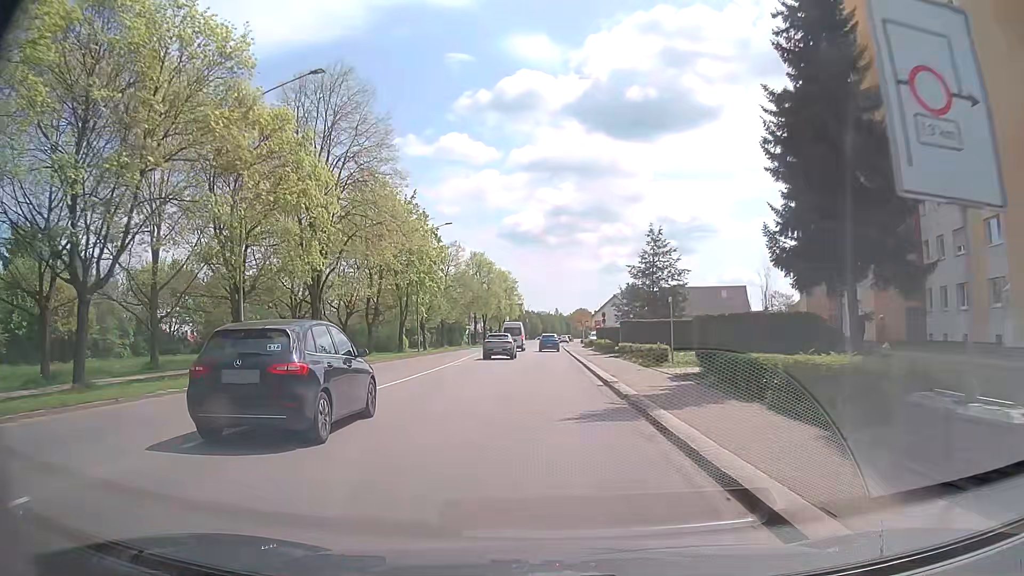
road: tertiary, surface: asphalt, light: Day
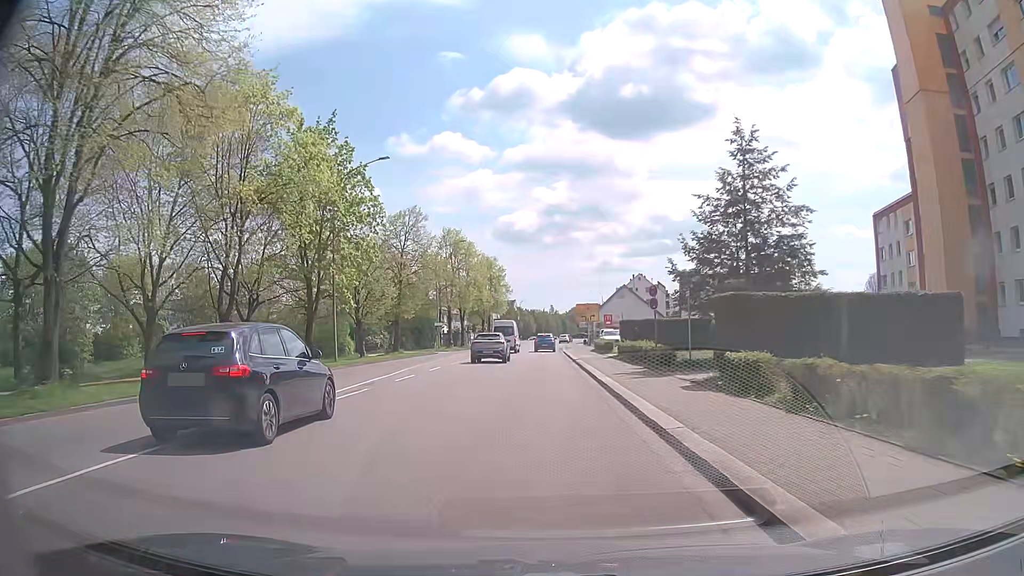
(+0.1, +23.7) m; 0°
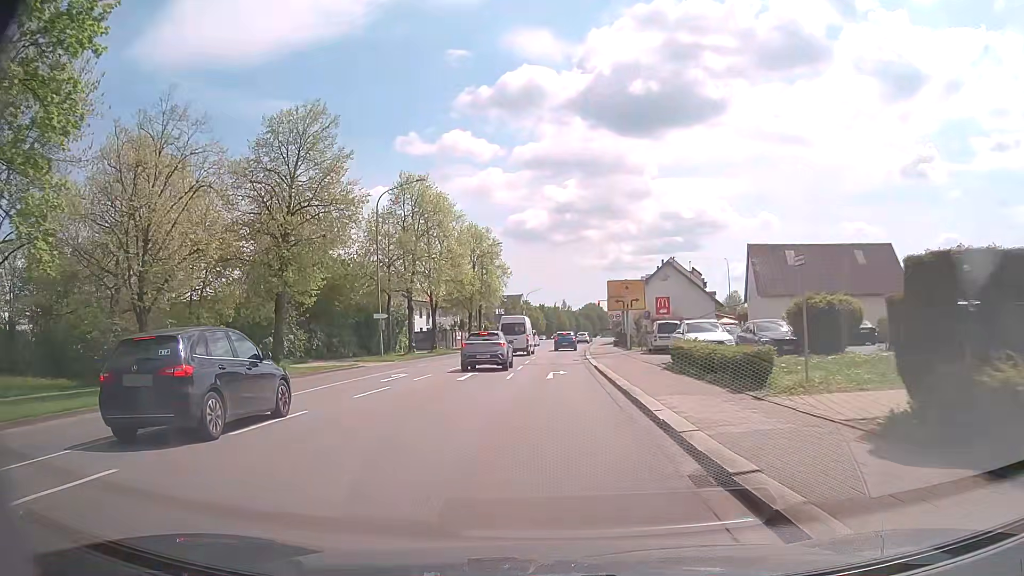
(0.0, +29.7) m; -1°
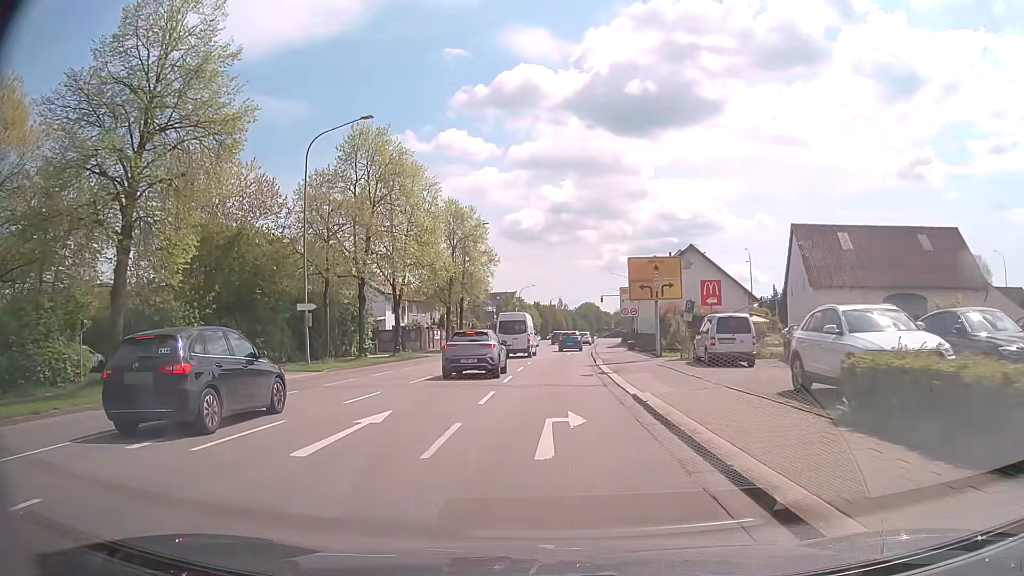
(+0.1, +13.6) m; +1°
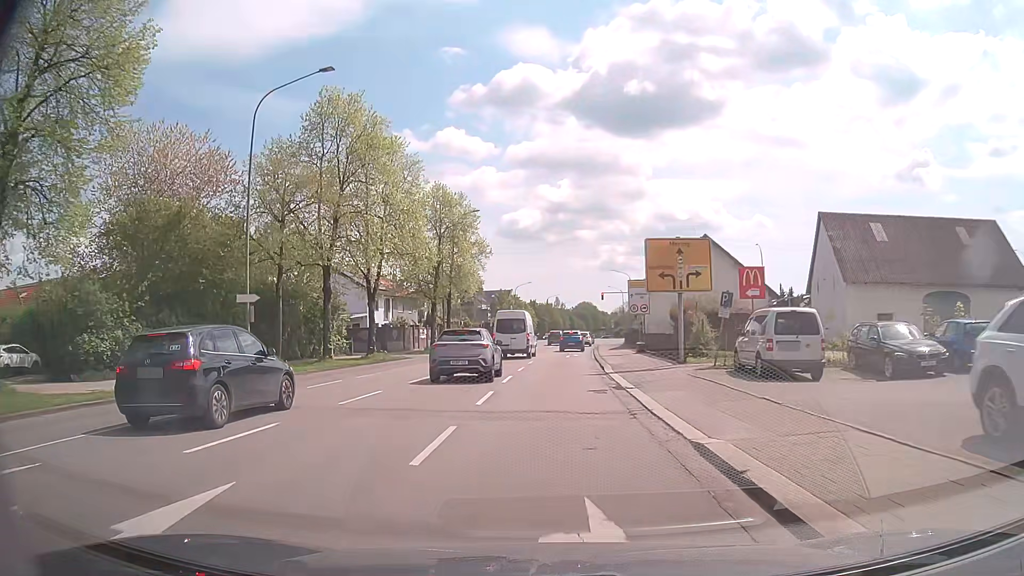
(0.0, +6.3) m; 0°
